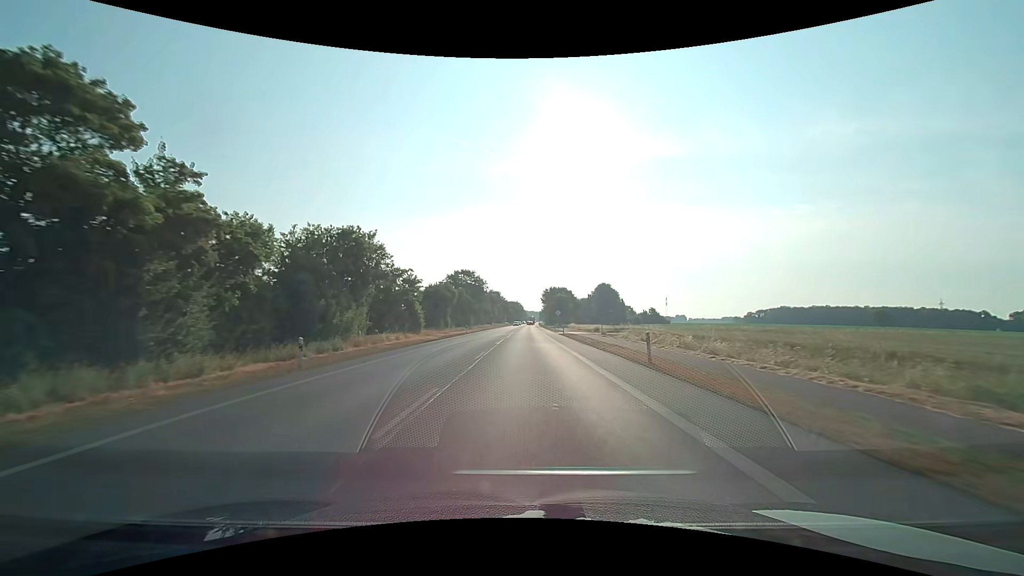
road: primary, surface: asphalt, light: Day
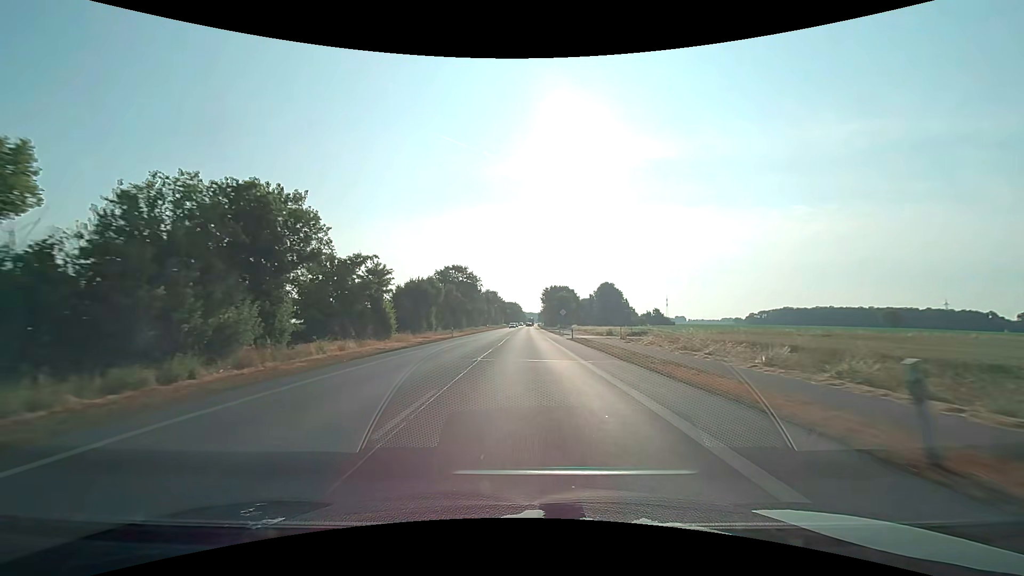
(0.0, +11.9) m; 0°
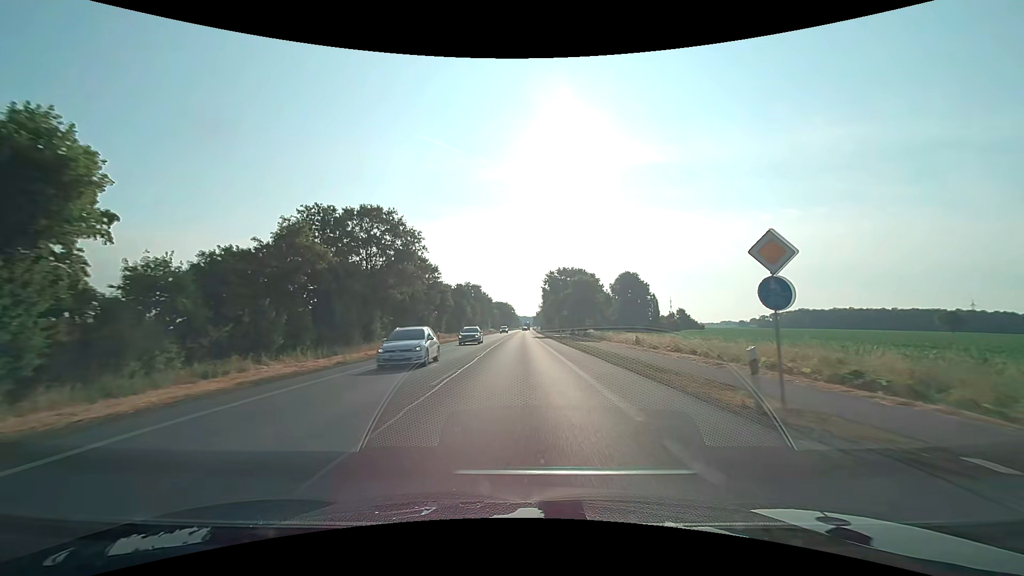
(+0.5, +53.6) m; +1°
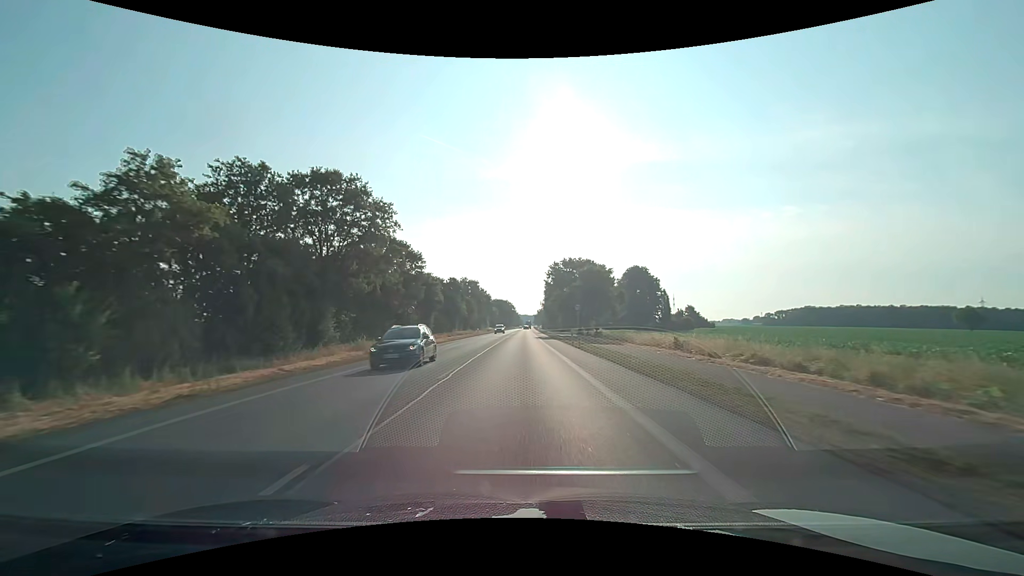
(0.0, +10.9) m; 0°
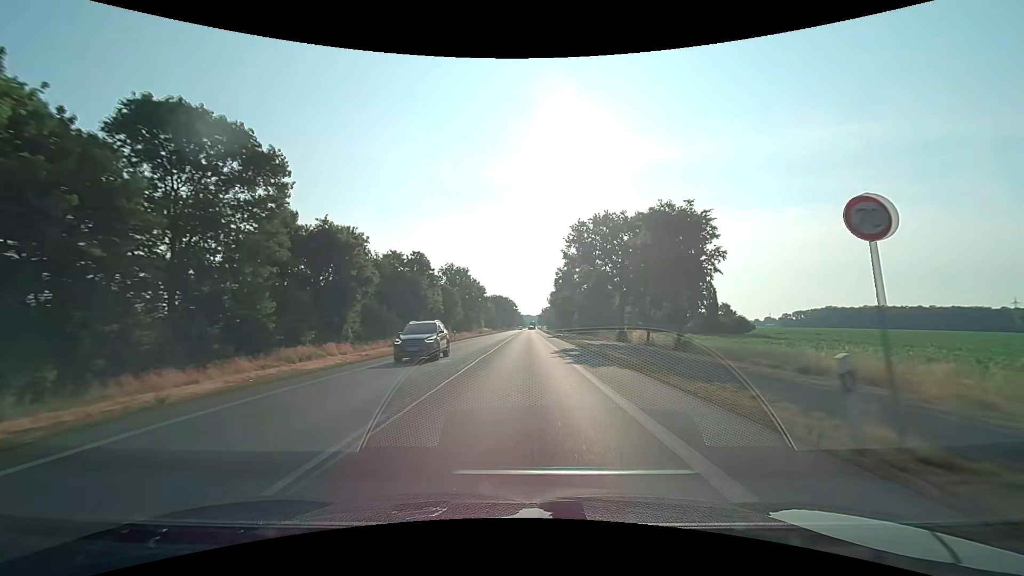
(-0.1, +33.1) m; 0°
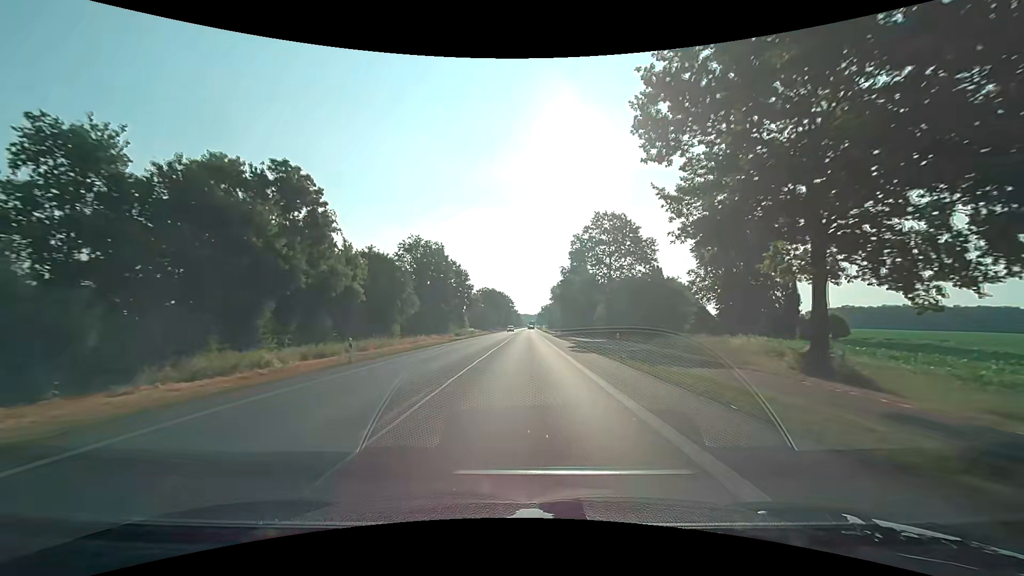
(+0.1, +33.3) m; 0°
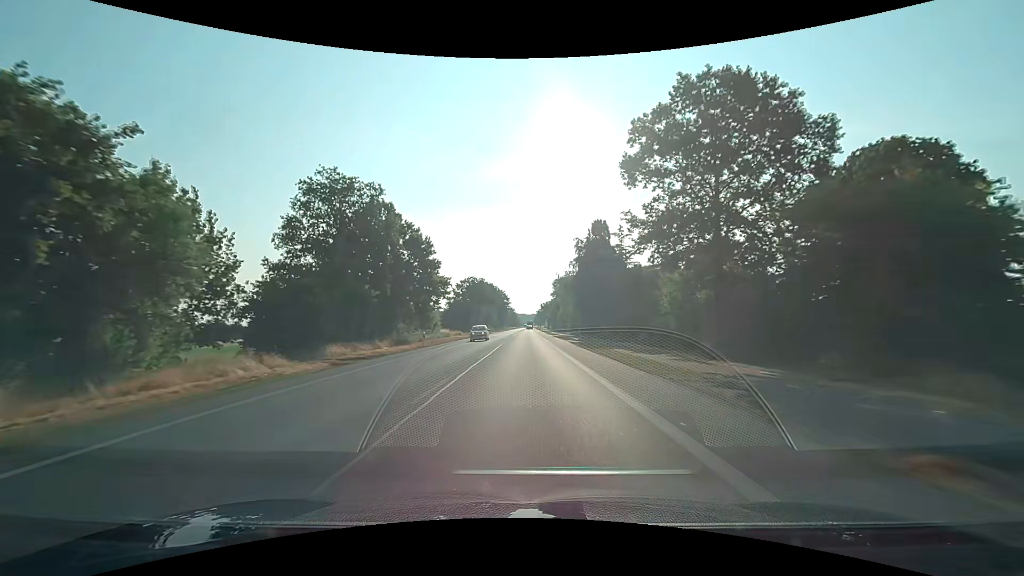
(-0.1, +33.3) m; 0°
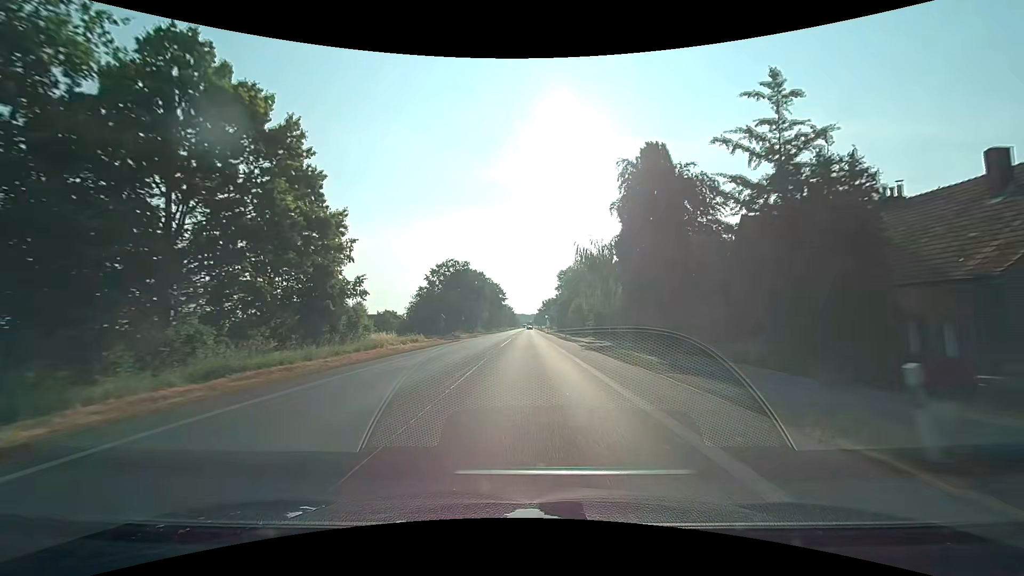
(0.0, +33.3) m; 0°
(0, +10) (0, +20) (0, +30) (0, +40) (0, +50) (0, +60) (0, +70) (0, +80) (+1, +90) (+1, +100) m
